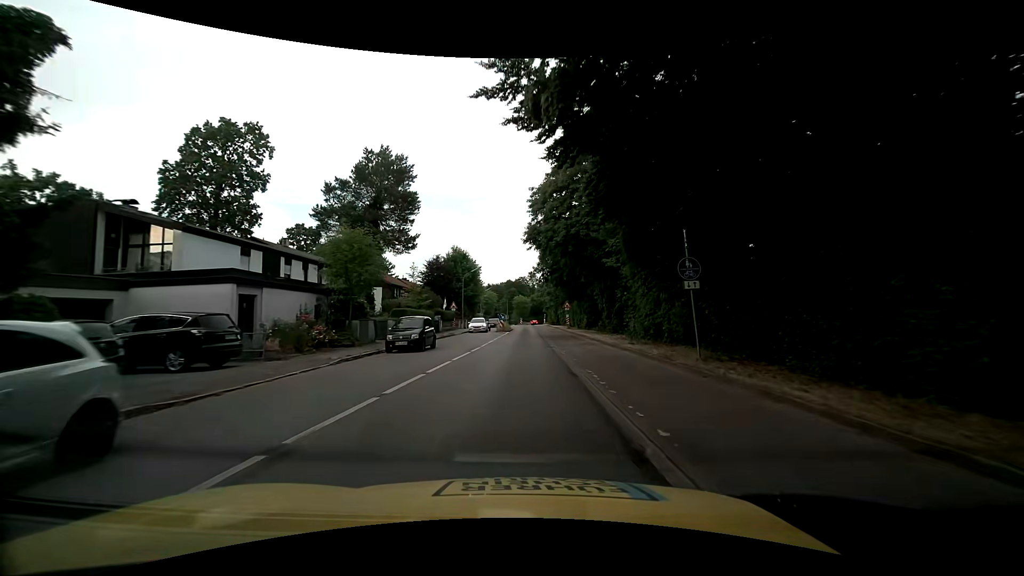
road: tertiary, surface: asphalt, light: Day
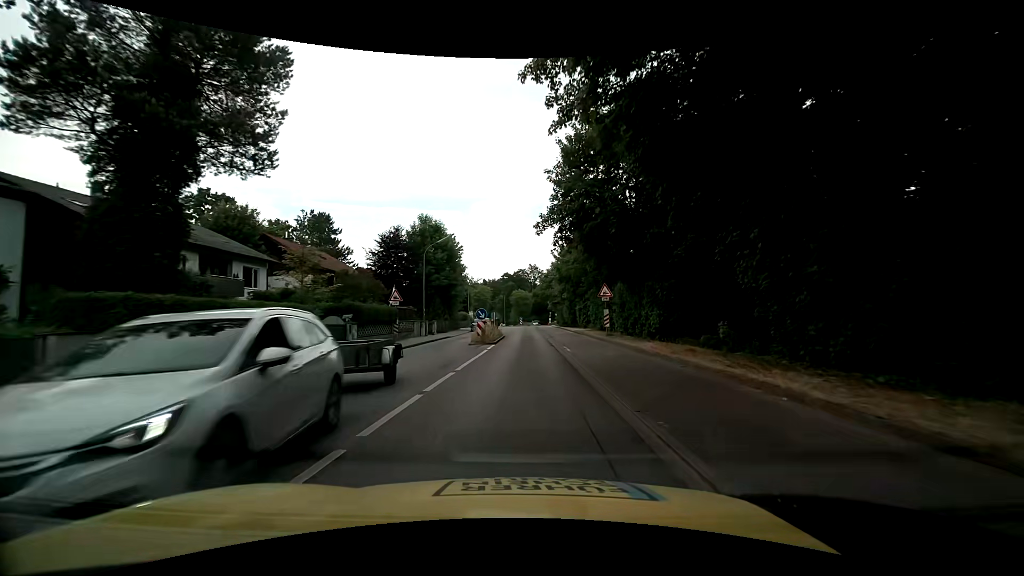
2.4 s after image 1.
(-0.2, +25.1) m; -1°
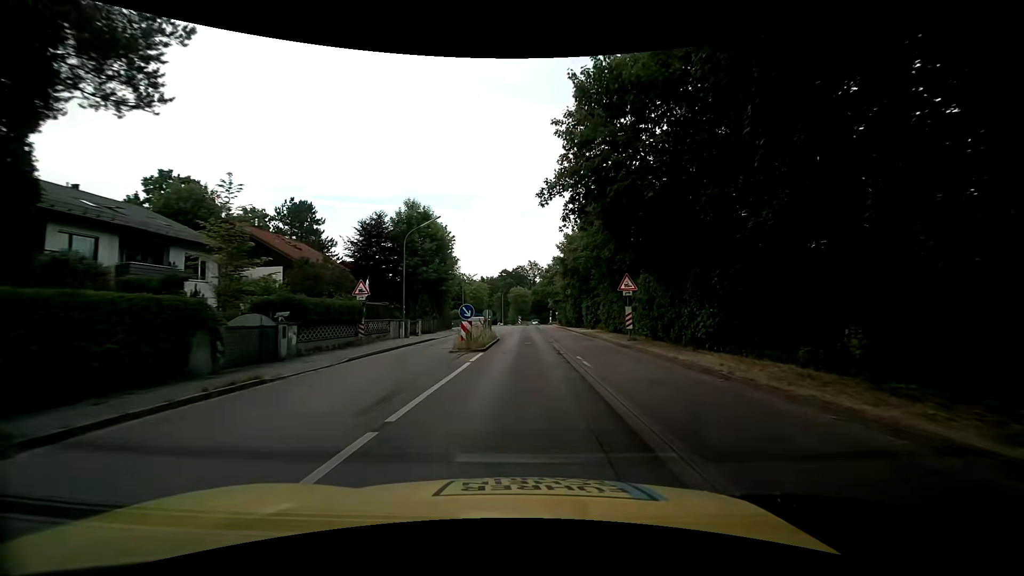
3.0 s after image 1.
(+0.1, +6.3) m; +1°
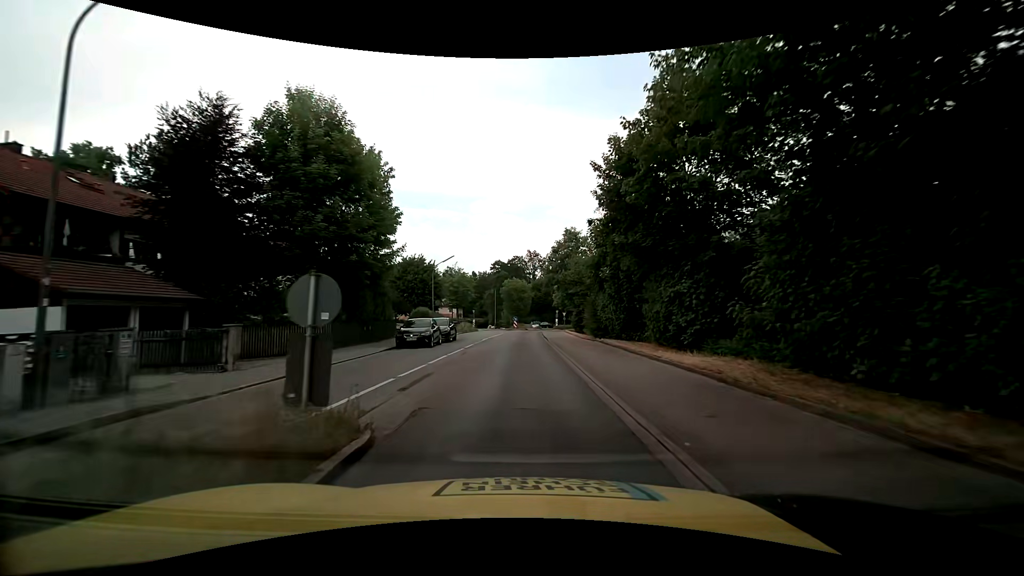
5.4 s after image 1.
(0.0, +24.7) m; 0°
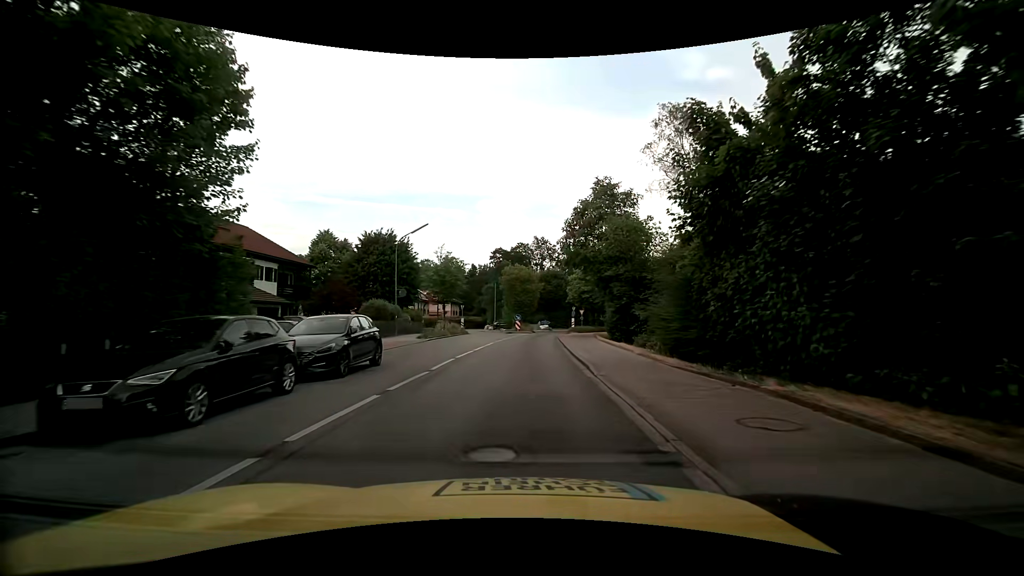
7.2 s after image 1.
(0.0, +17.7) m; -1°
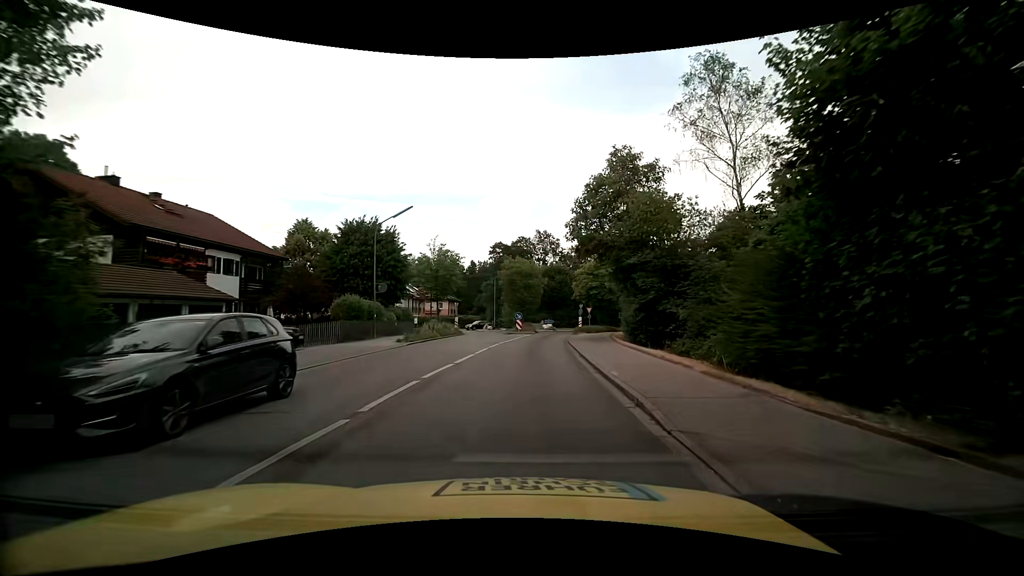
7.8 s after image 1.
(0.0, +5.6) m; 0°
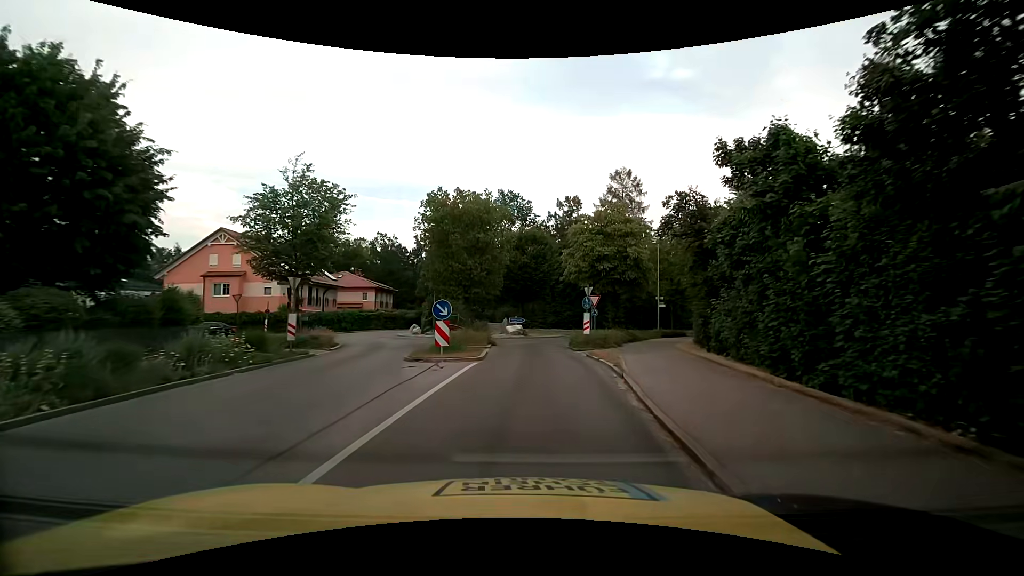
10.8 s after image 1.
(+0.6, +26.8) m; +4°
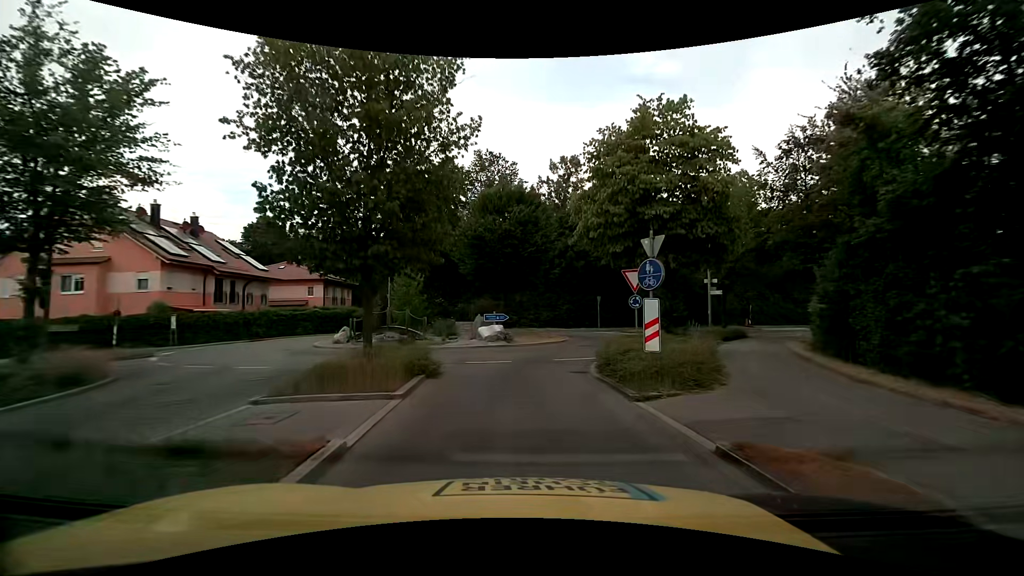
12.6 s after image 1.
(+0.3, +13.8) m; +1°
(0, +10) (+1, +20) (+5, +29) (+12, +36) (+20, +42) (+28, +47) (+37, +53) (+45, +59) (+53, +64) (+61, +70) m
